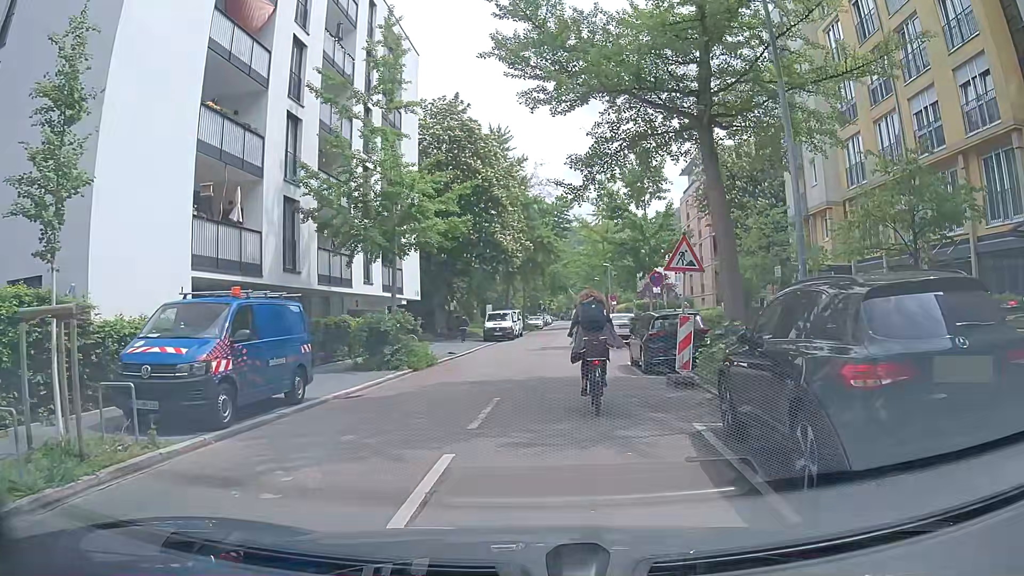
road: residential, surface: asphalt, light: Day
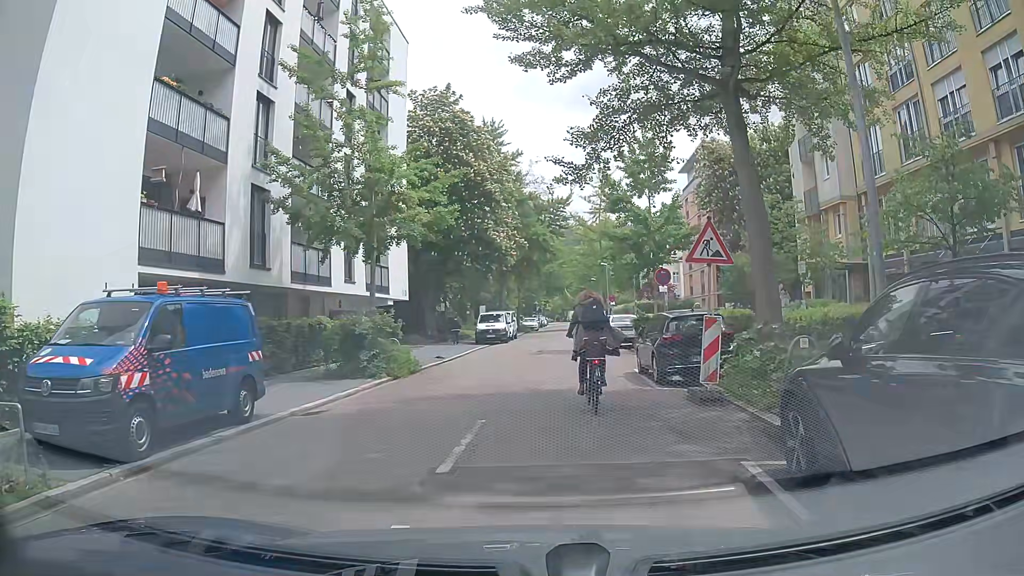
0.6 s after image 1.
(0.0, +2.3) m; 0°
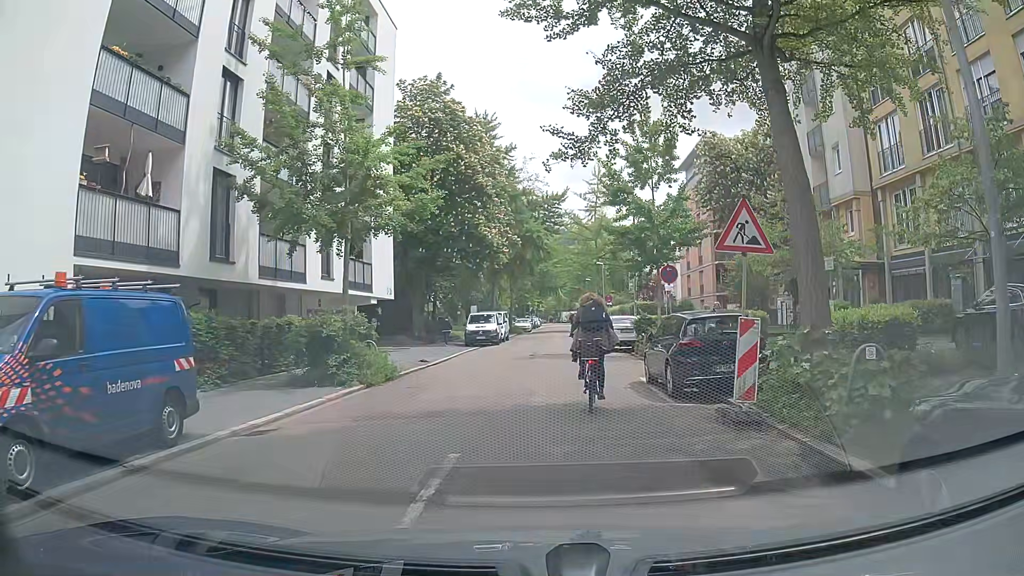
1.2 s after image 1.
(+0.1, +2.2) m; +3°
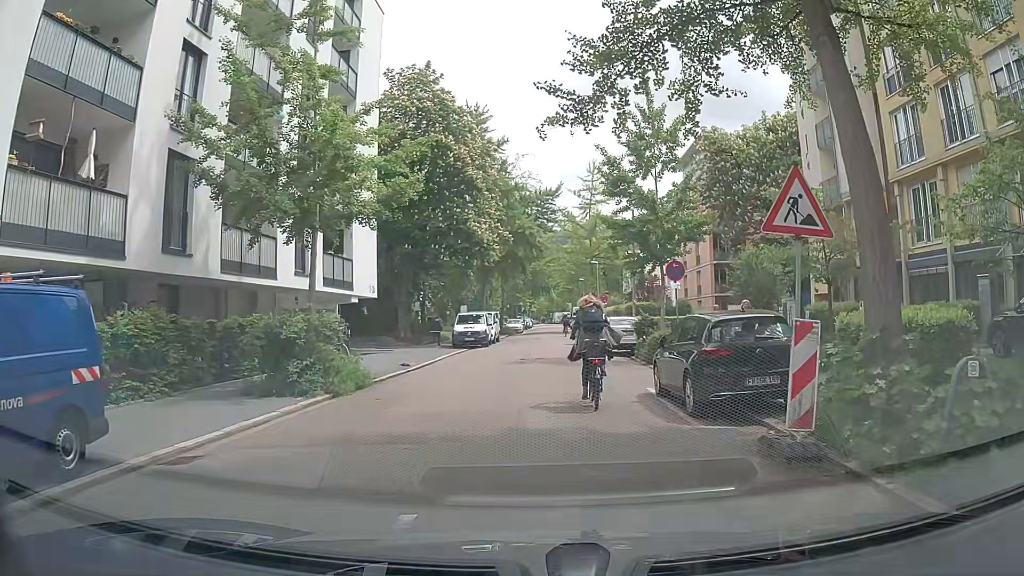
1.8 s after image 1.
(0.0, +2.1) m; +3°
